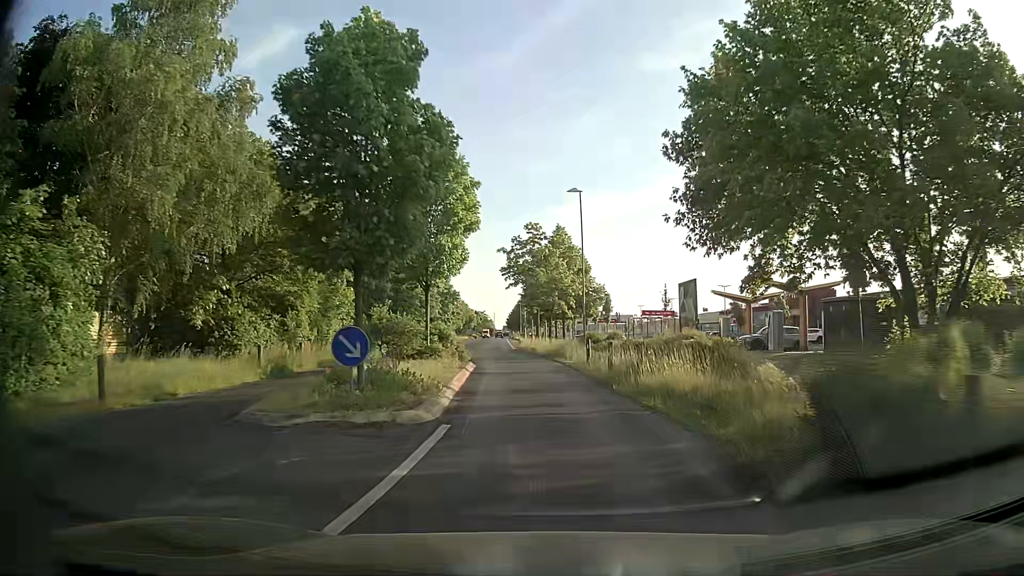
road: tertiary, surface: asphalt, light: Day
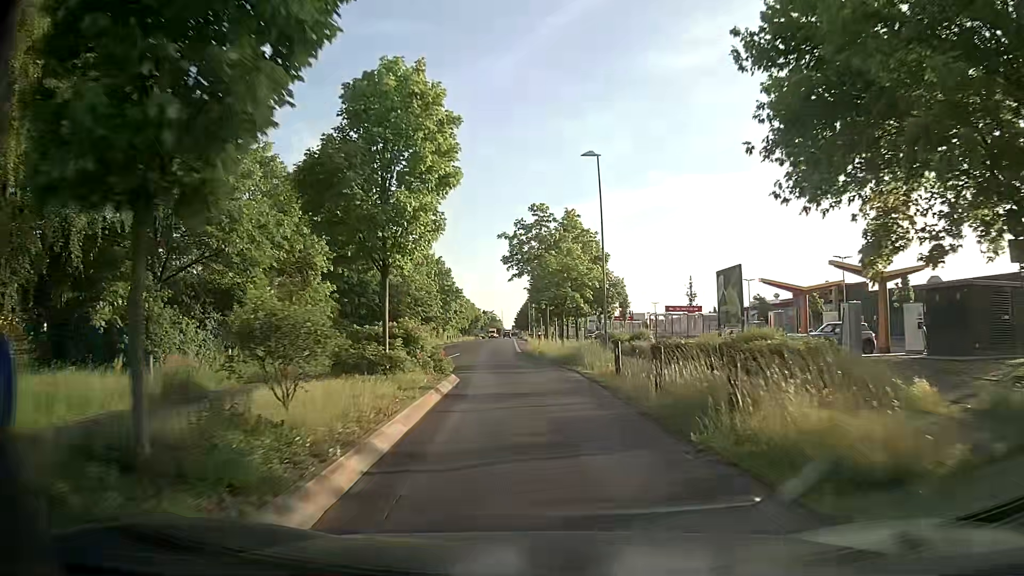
(0.0, +7.4) m; -1°
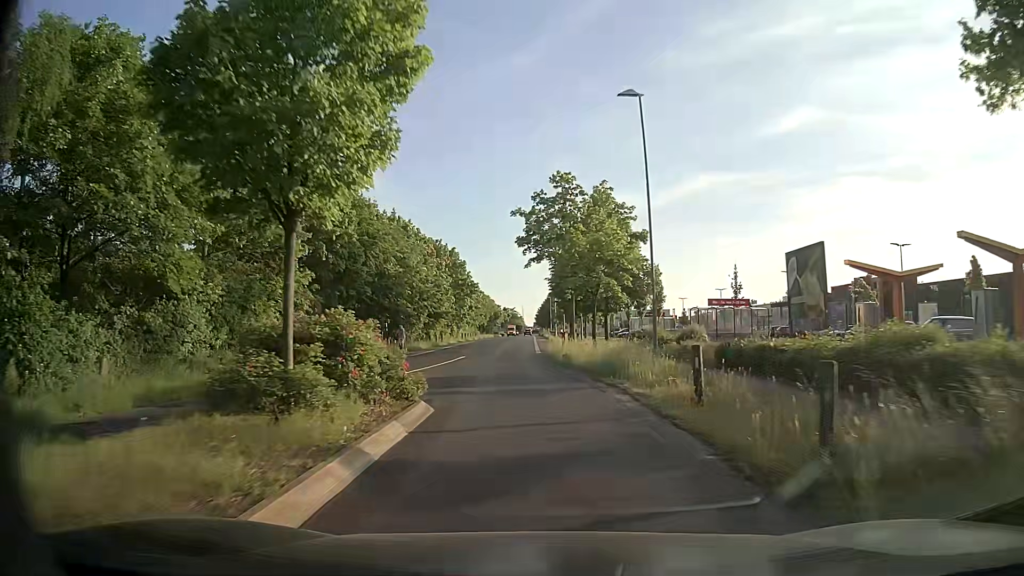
(-0.1, +7.4) m; -2°
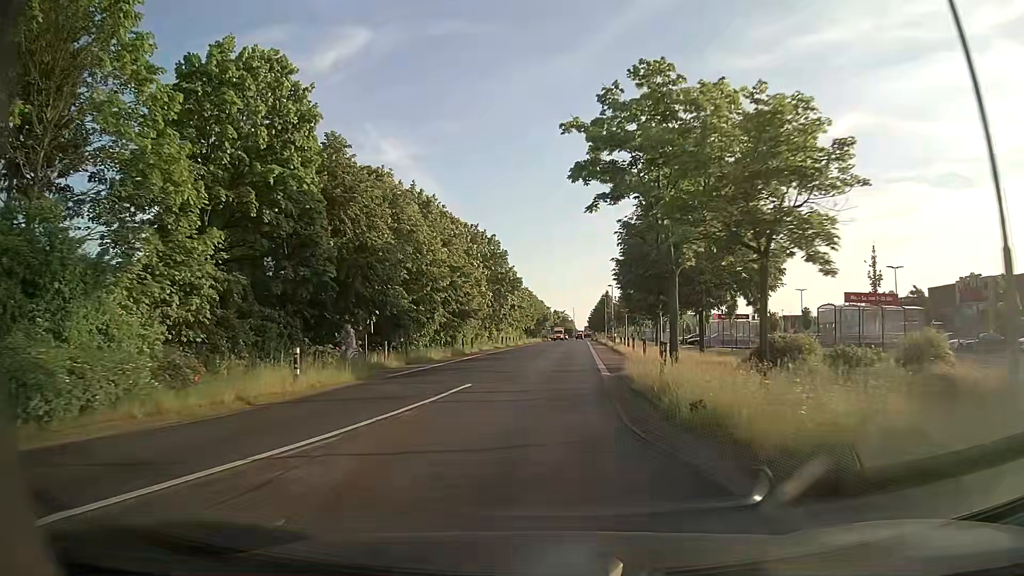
(-0.3, +14.9) m; -4°
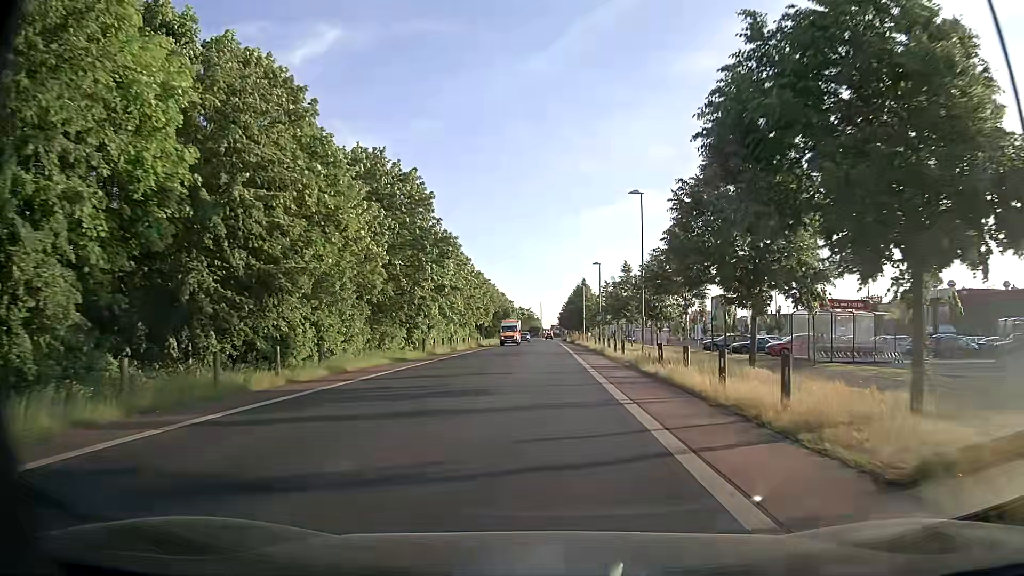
(+0.7, +30.1) m; +3°
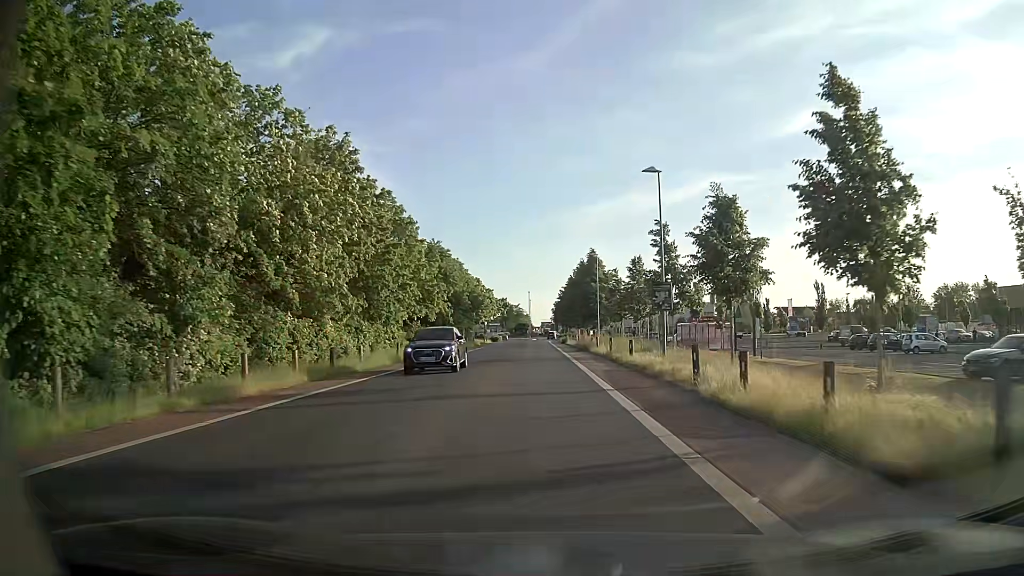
(-0.3, +38.0) m; 0°
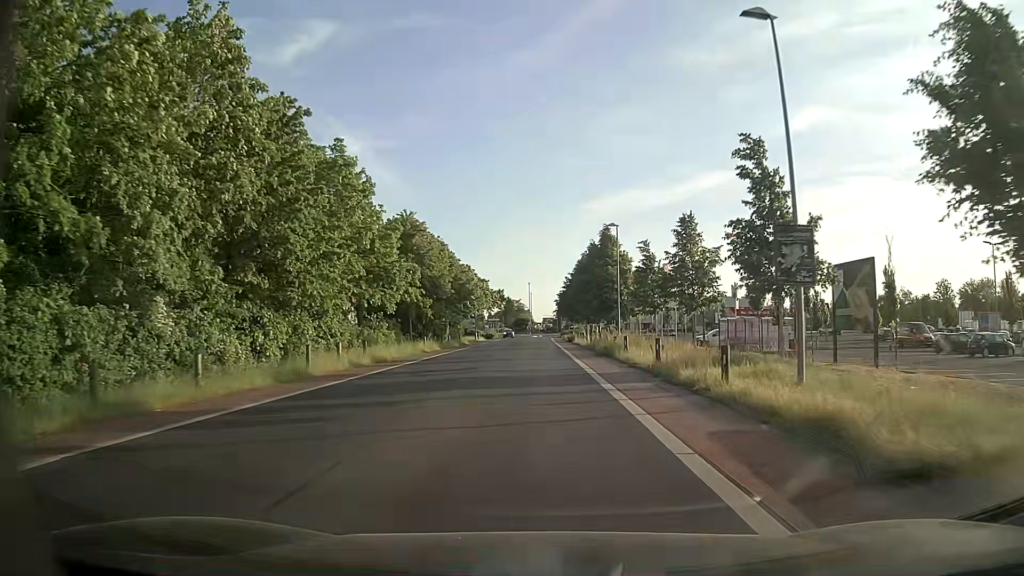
(+0.1, +14.9) m; 0°
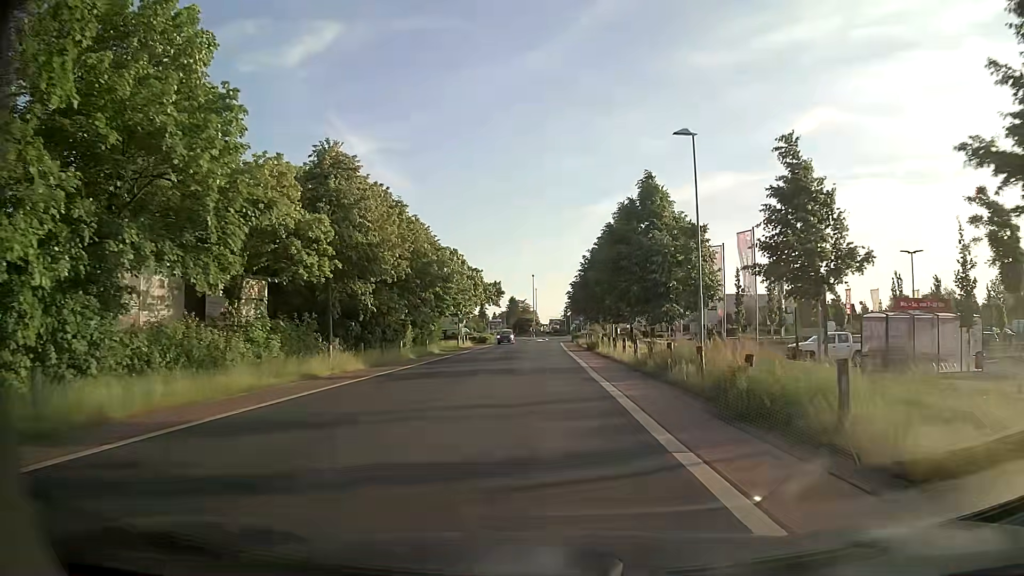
(0.0, +21.8) m; -1°
(0, +10) (0, +20) (0, +30) (0, +40) (0, +50) (0, +60) (0, +70) (+1, +80) (+1, +90) (+2, +100) m
